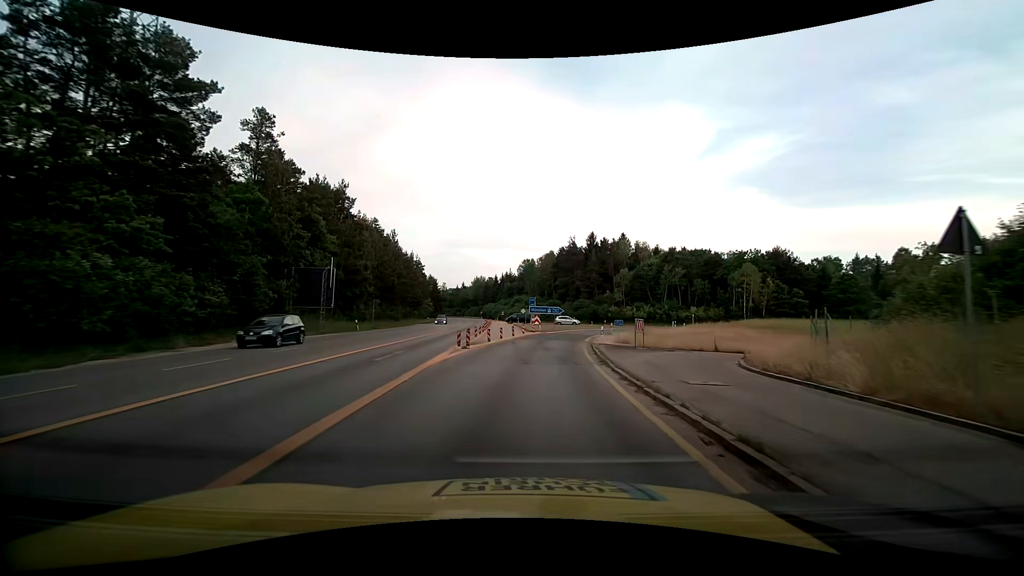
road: secondary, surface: asphalt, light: Day
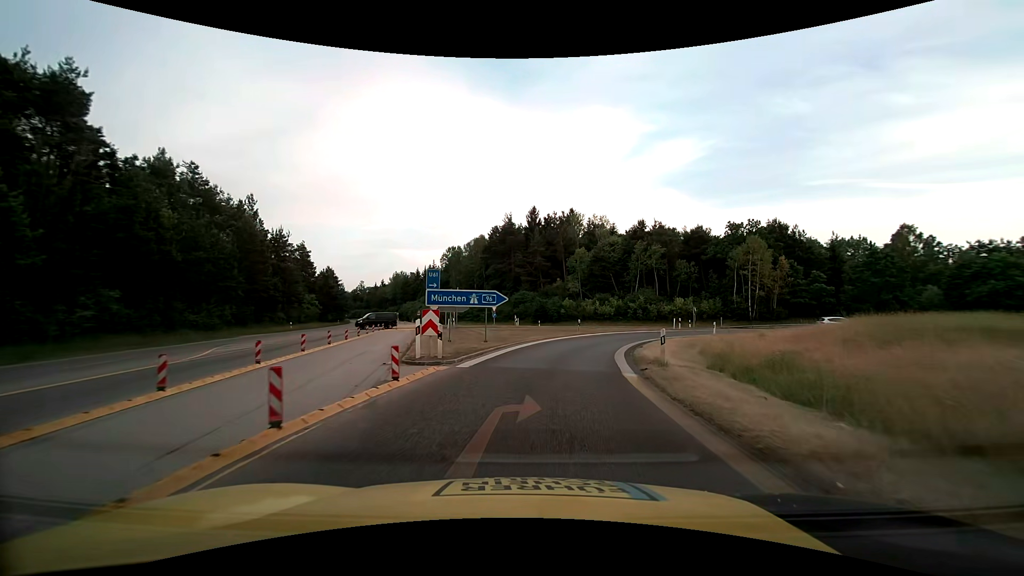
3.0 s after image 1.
(+2.7, +31.7) m; +10°
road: motorway_link
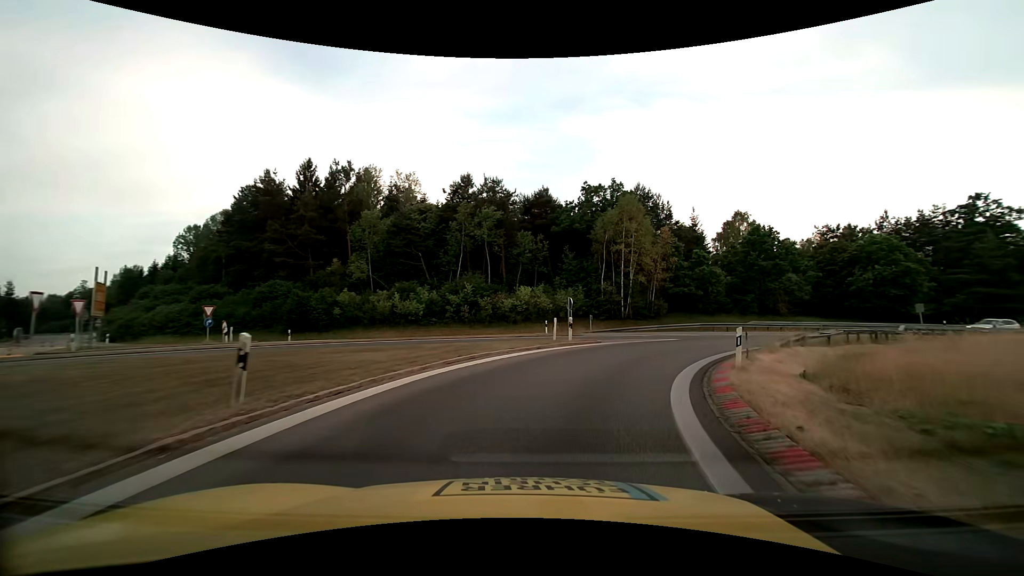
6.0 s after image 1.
(+4.4, +29.1) m; +21°
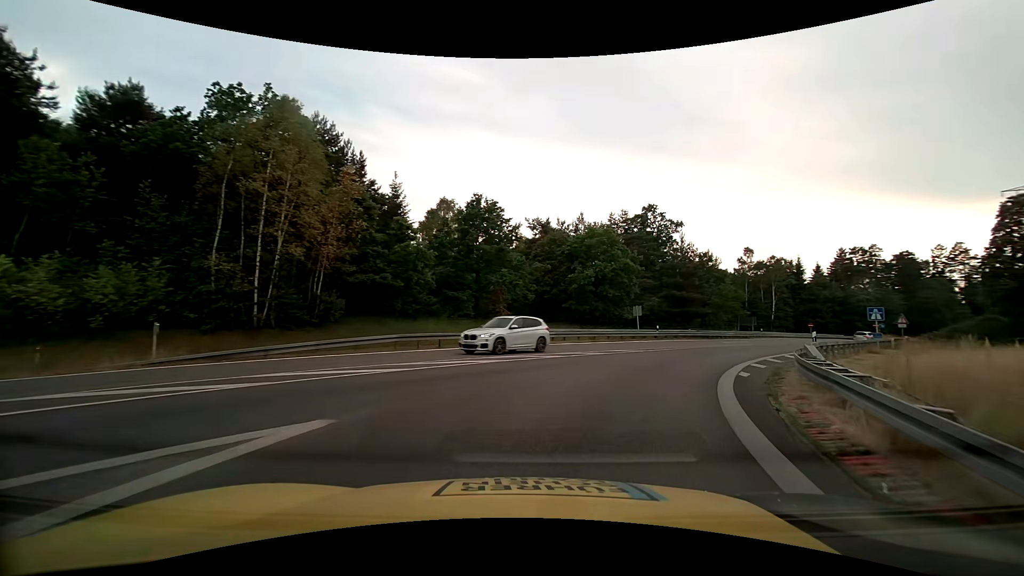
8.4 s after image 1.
(+5.8, +20.3) m; +33°
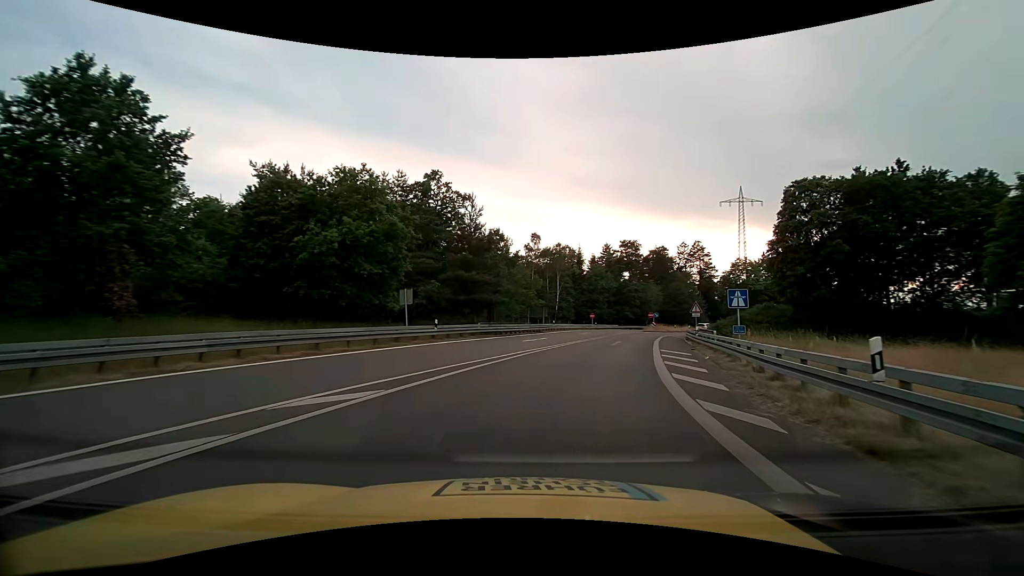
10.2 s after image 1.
(+3.9, +16.4) m; +24°
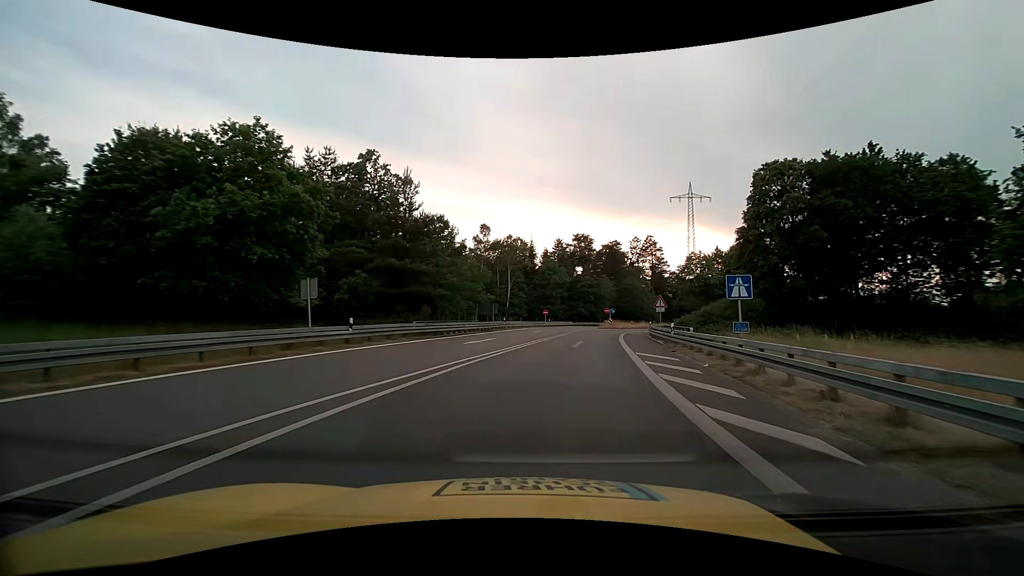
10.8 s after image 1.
(+0.3, +6.1) m; +6°
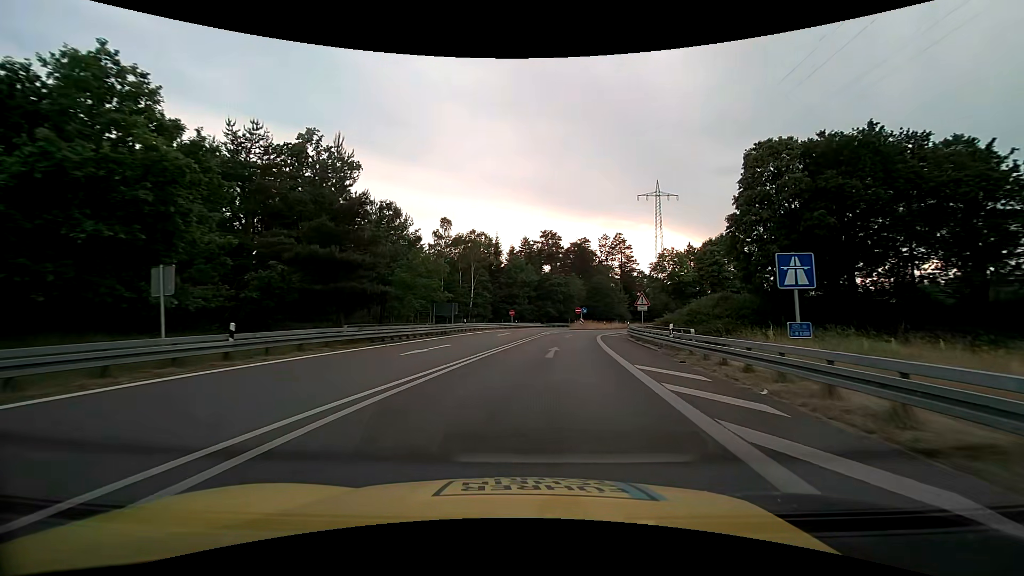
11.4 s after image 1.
(+0.2, +6.3) m; +3°
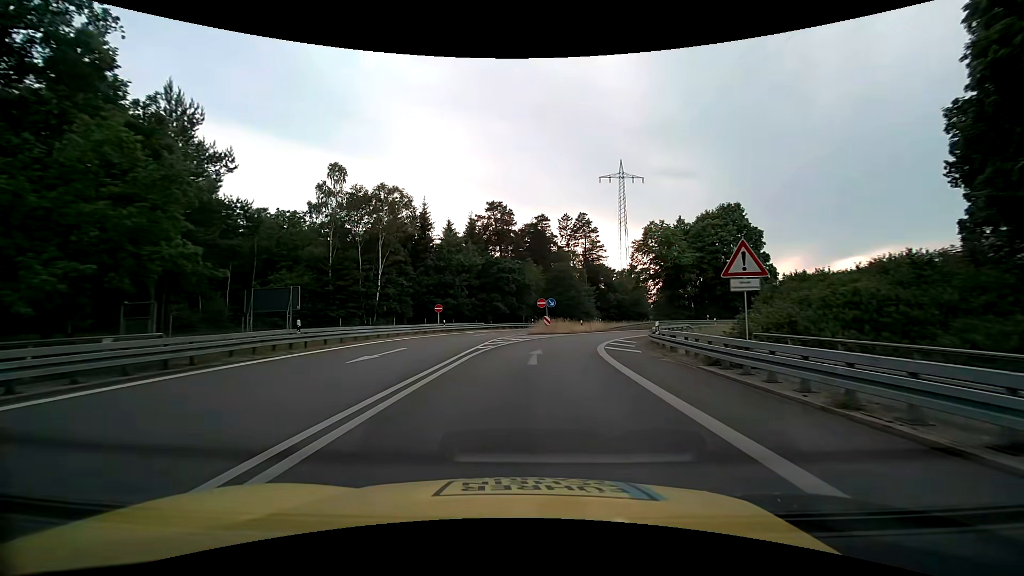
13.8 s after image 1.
(+1.6, +25.5) m; +6°
(0, +10) (+1, +20) (+2, +30) (+6, +39) (+11, +48) (+18, +55) (+27, +60) (+36, +62) (+46, +62) (+56, +60) m
